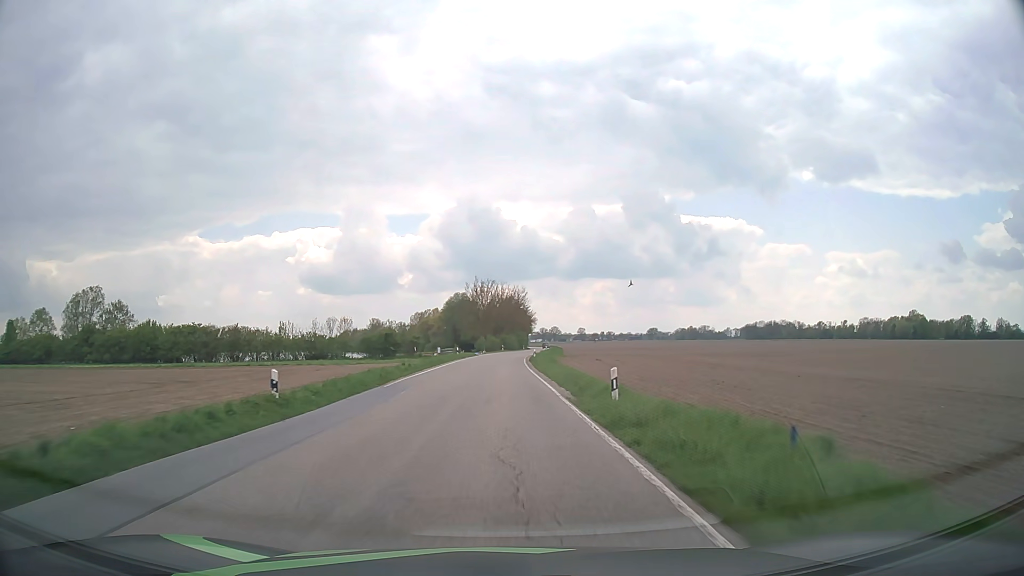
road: secondary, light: Day
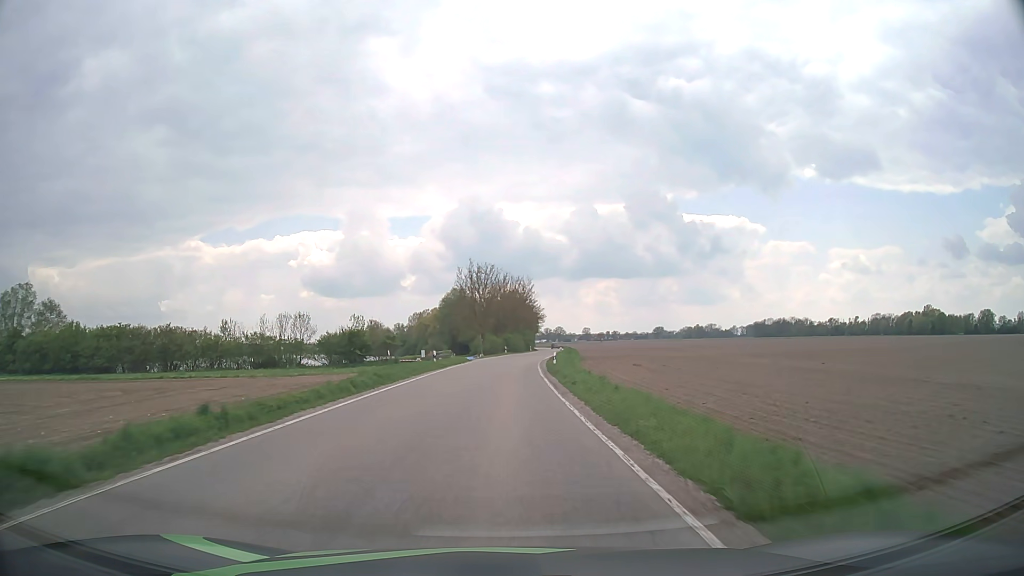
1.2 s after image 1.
(0.0, +22.0) m; 0°
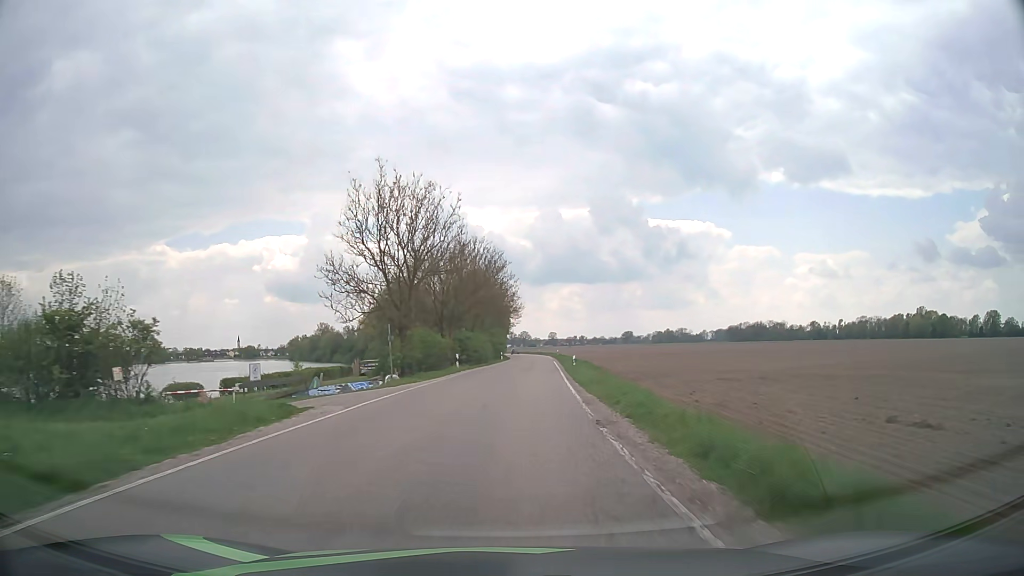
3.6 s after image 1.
(+0.4, +44.1) m; +3°
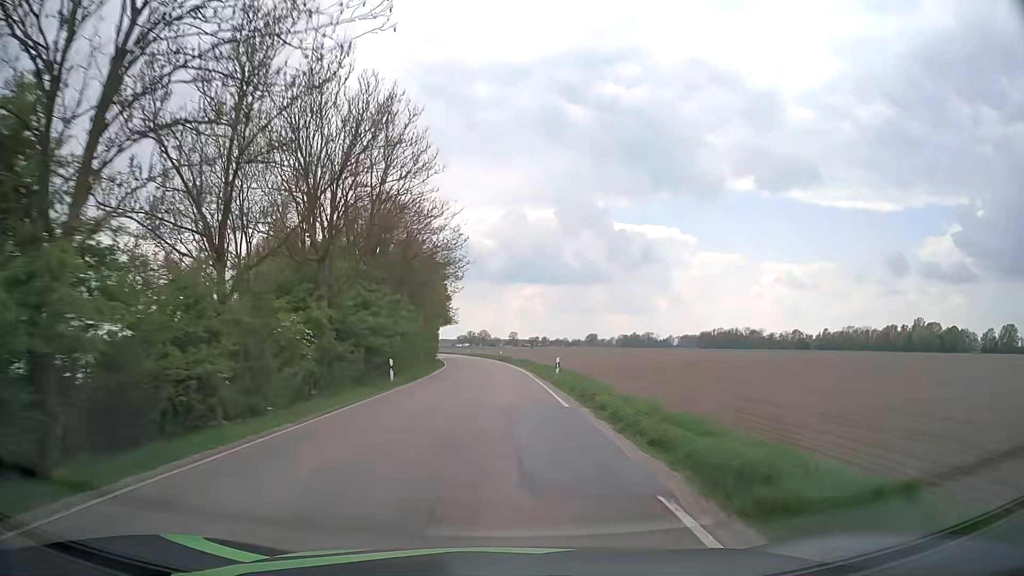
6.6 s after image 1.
(+2.6, +55.2) m; +4°
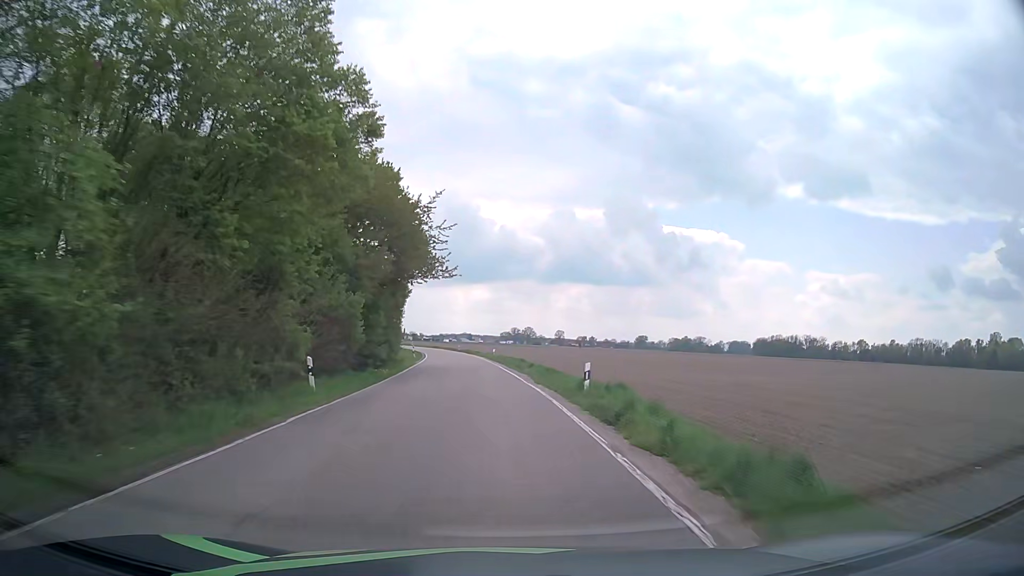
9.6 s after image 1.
(-1.3, +55.3) m; -4°
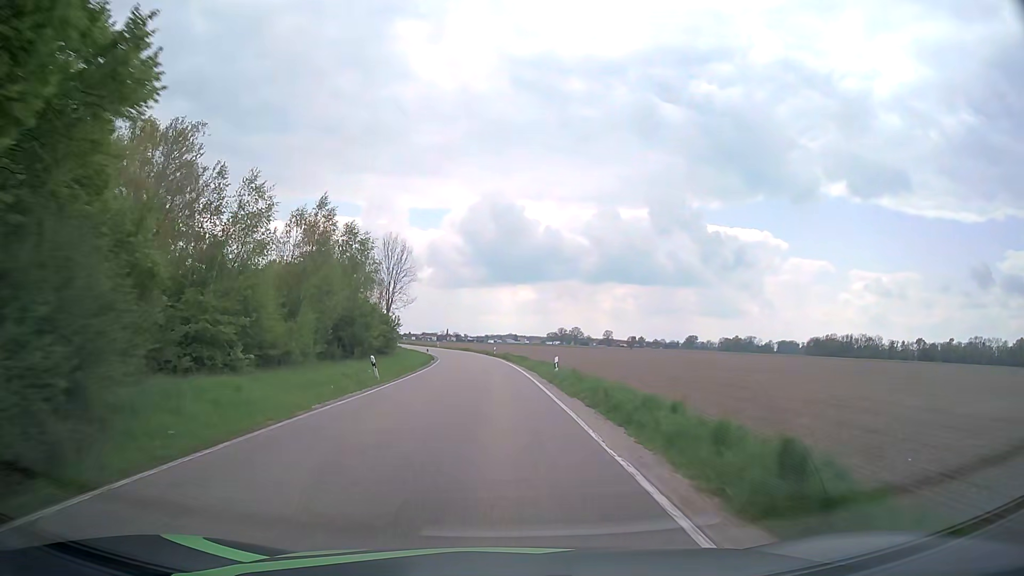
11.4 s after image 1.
(-1.2, +32.7) m; -4°
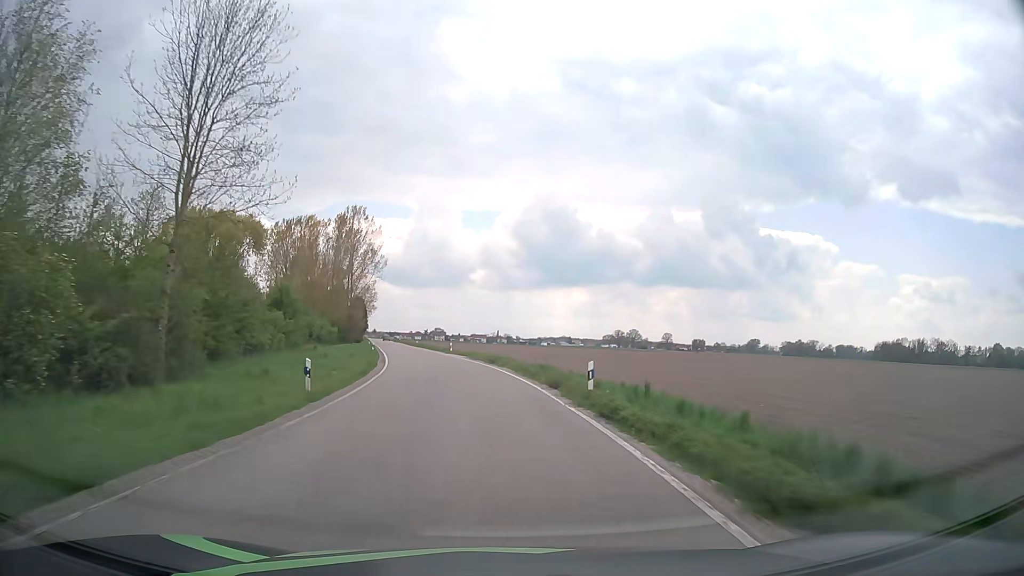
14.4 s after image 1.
(-1.9, +53.9) m; -4°
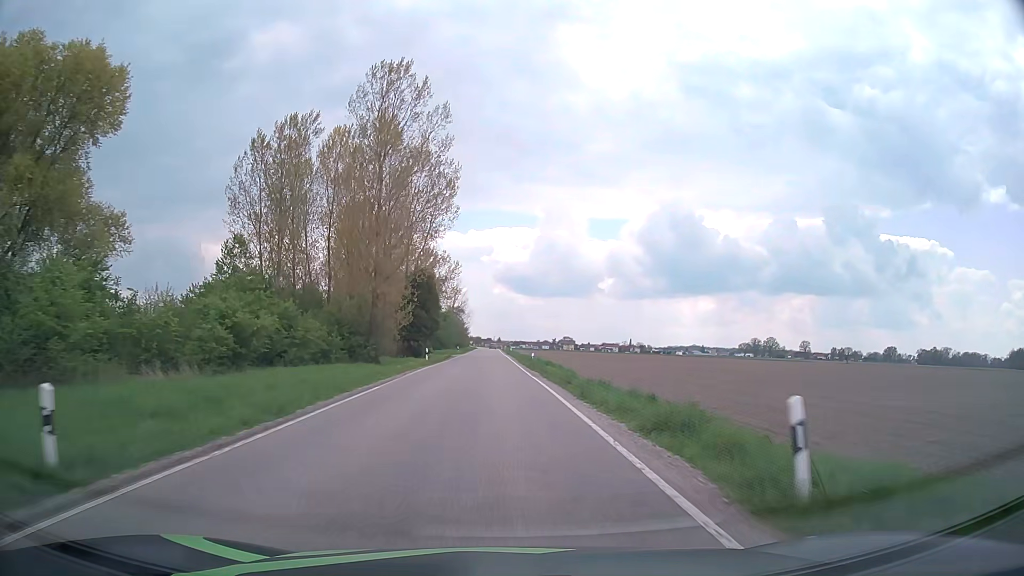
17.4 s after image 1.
(-6.1, +53.4) m; -11°
(0, +10) (0, +20) (0, +30) (-1, +40) (-1, +50) (-1, +60) (-1, +70) (-1, +80) (-2, +90) (-2, +100) m
